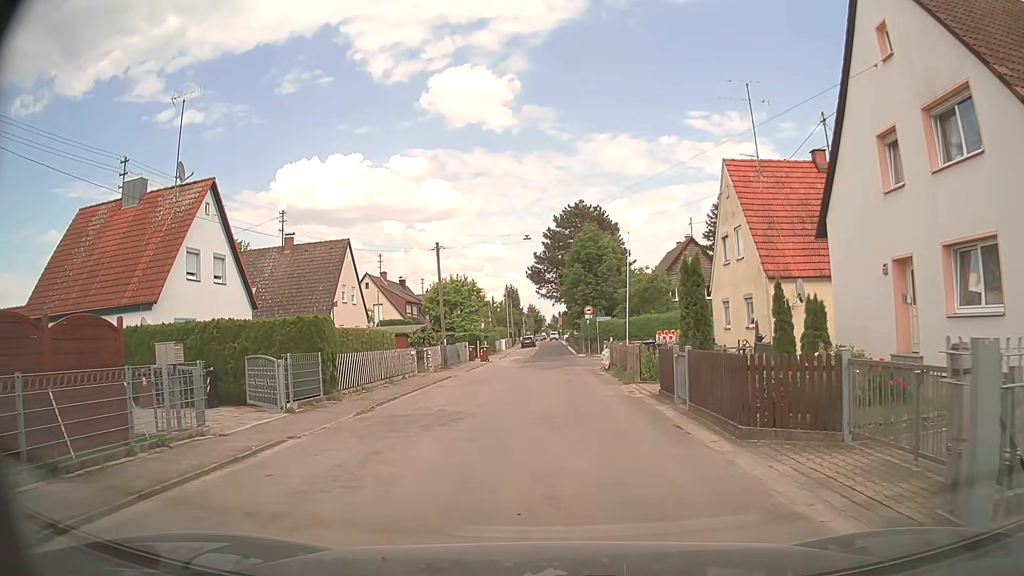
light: Day
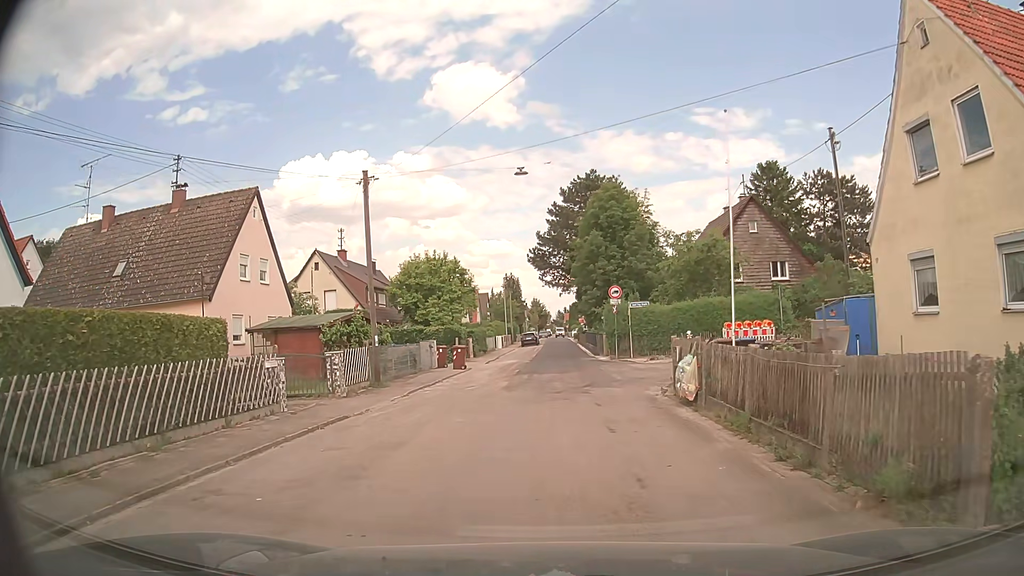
(0.0, +15.6) m; -1°
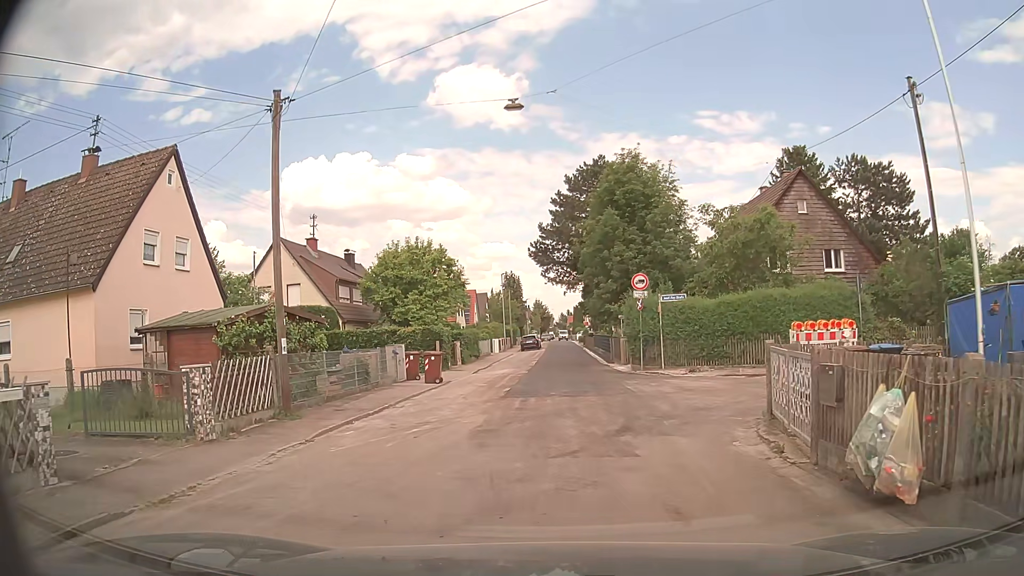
(+0.2, +7.7) m; 0°
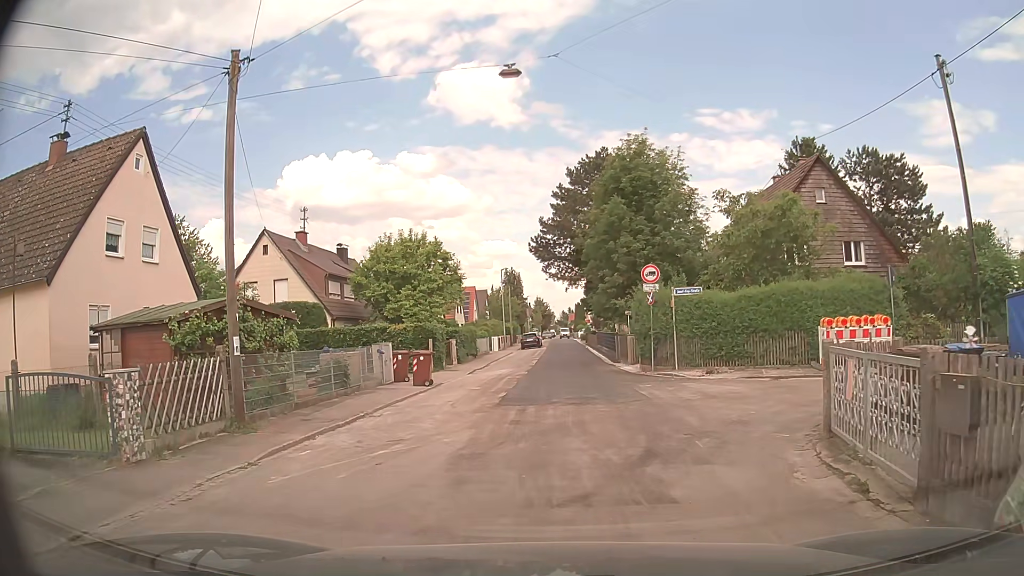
(0.0, +2.2) m; 0°
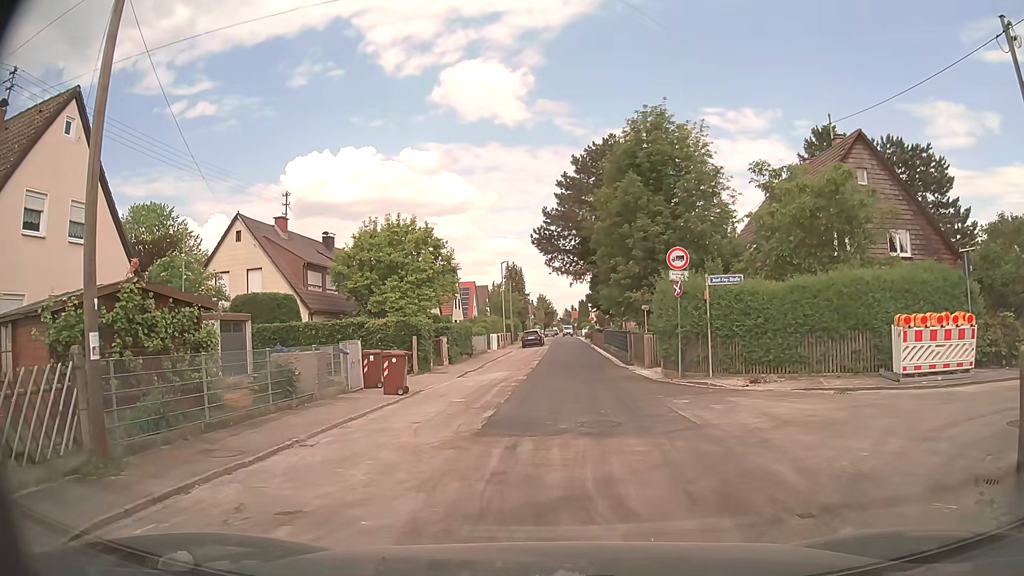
(0.0, +4.1) m; 0°
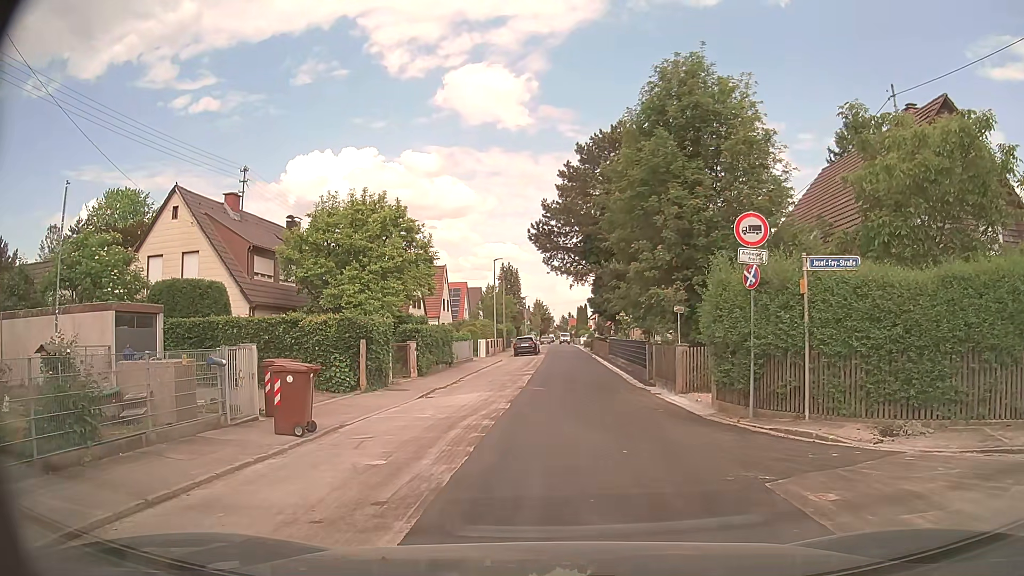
(+0.1, +6.7) m; +1°
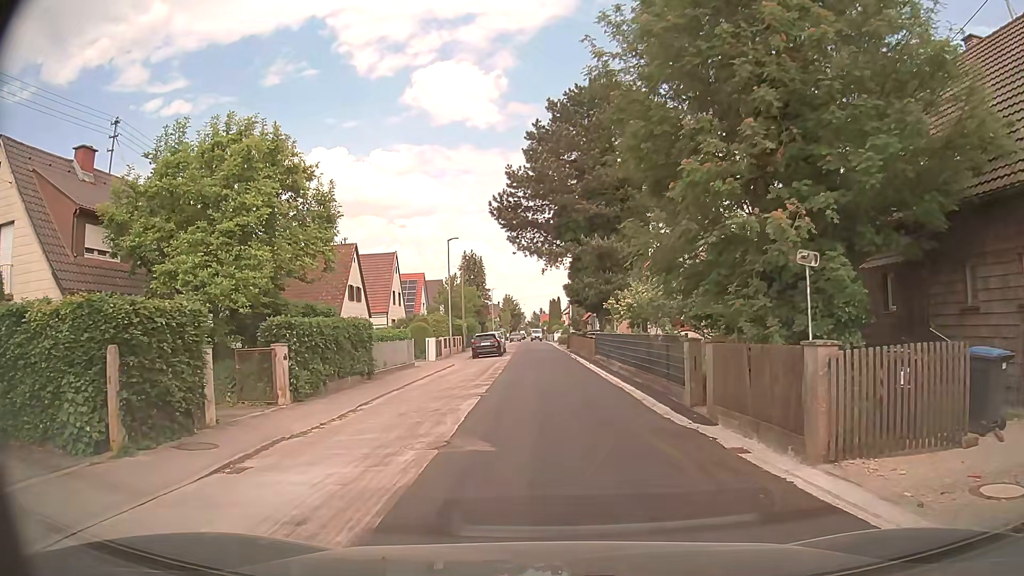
(+0.3, +11.0) m; +2°
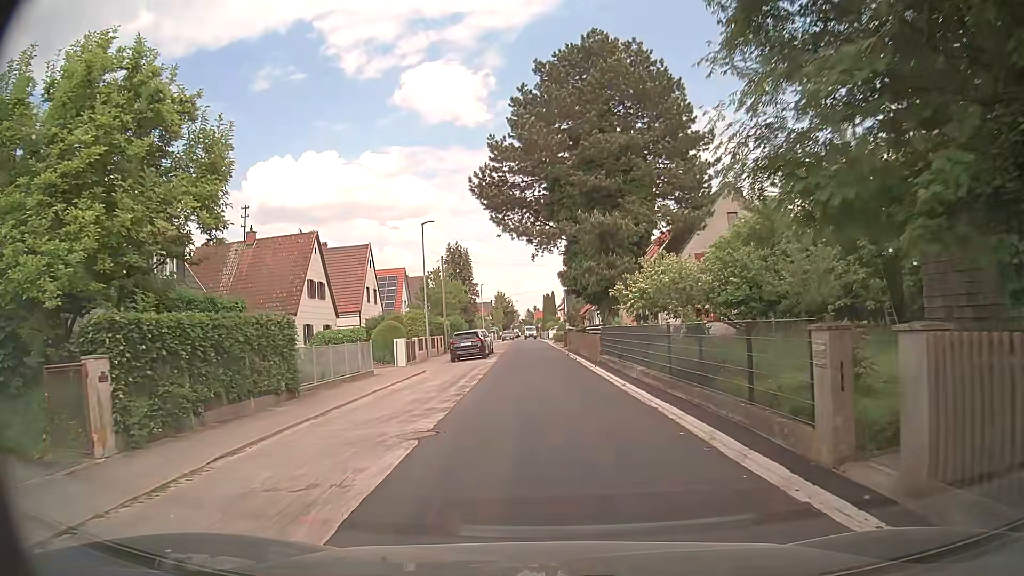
(+0.1, +6.9) m; +1°
(0, +10) (0, +20) (-1, +30) (-1, +40) (-1, +50) (-2, +60) (-2, +70) (-2, +80) (-3, +90) (-3, +100) m
